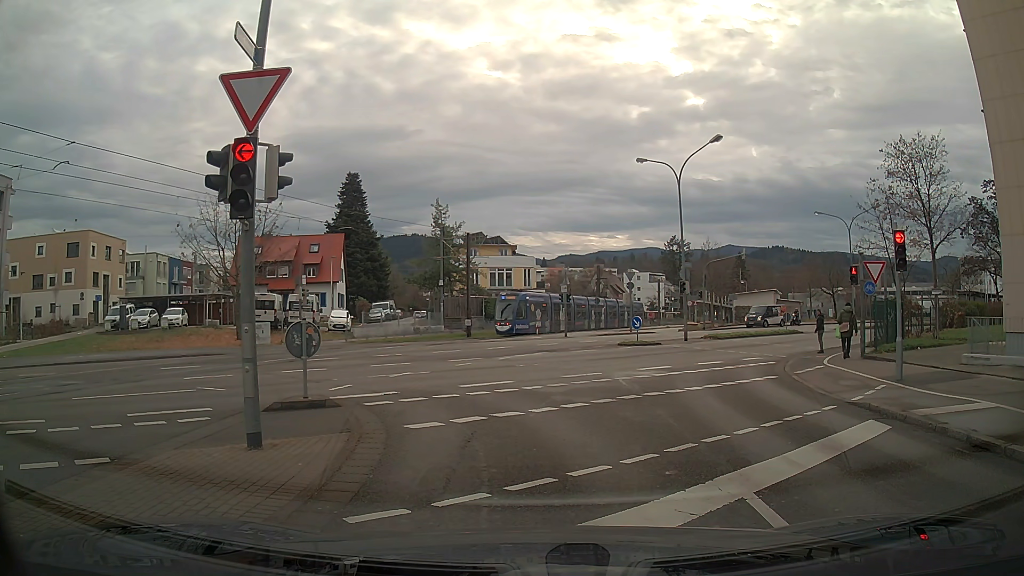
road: residential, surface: asphalt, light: Day
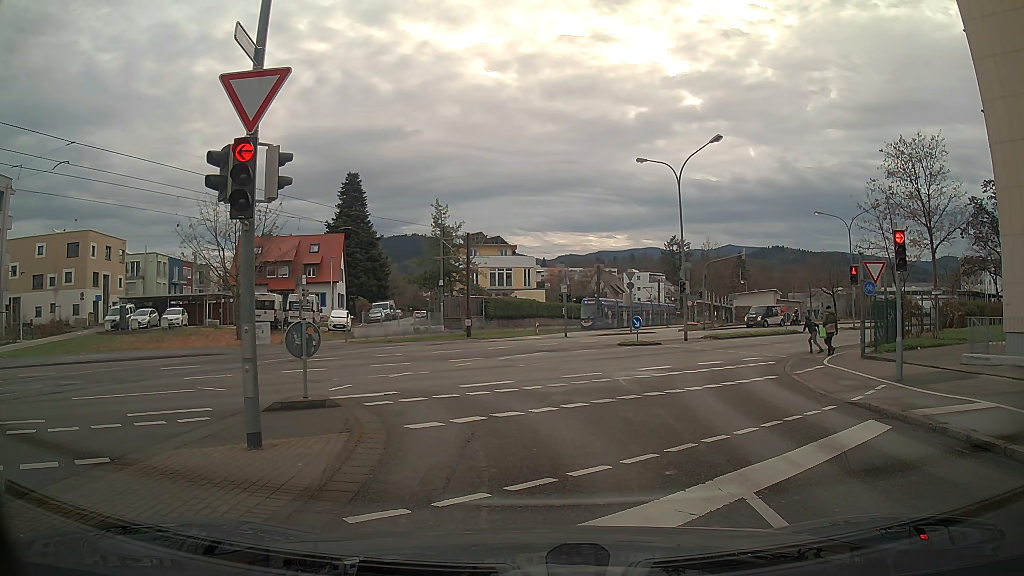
(0.0, 0.0) m; 0°
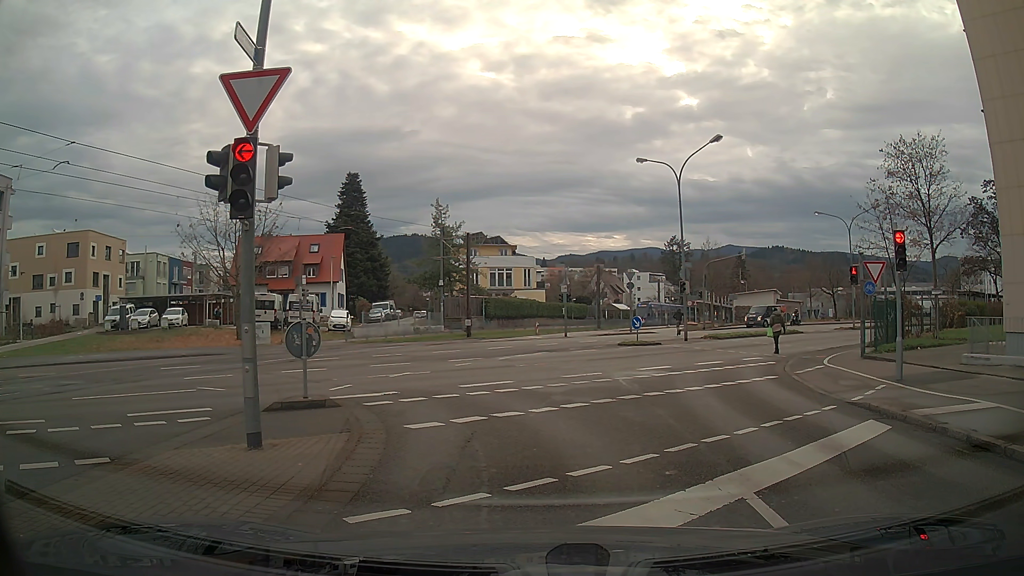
(0.0, 0.0) m; 0°
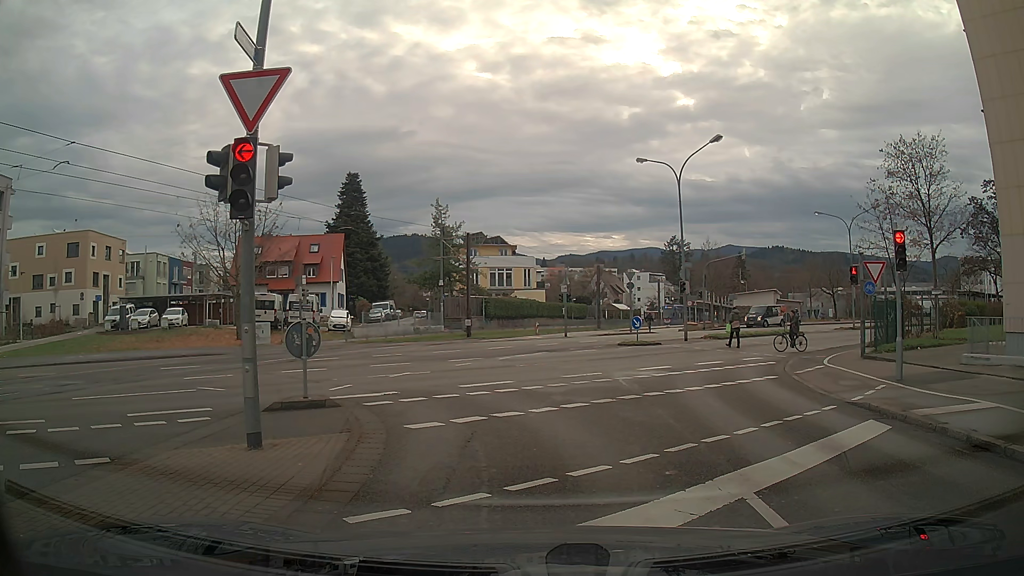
(0.0, 0.0) m; 0°
